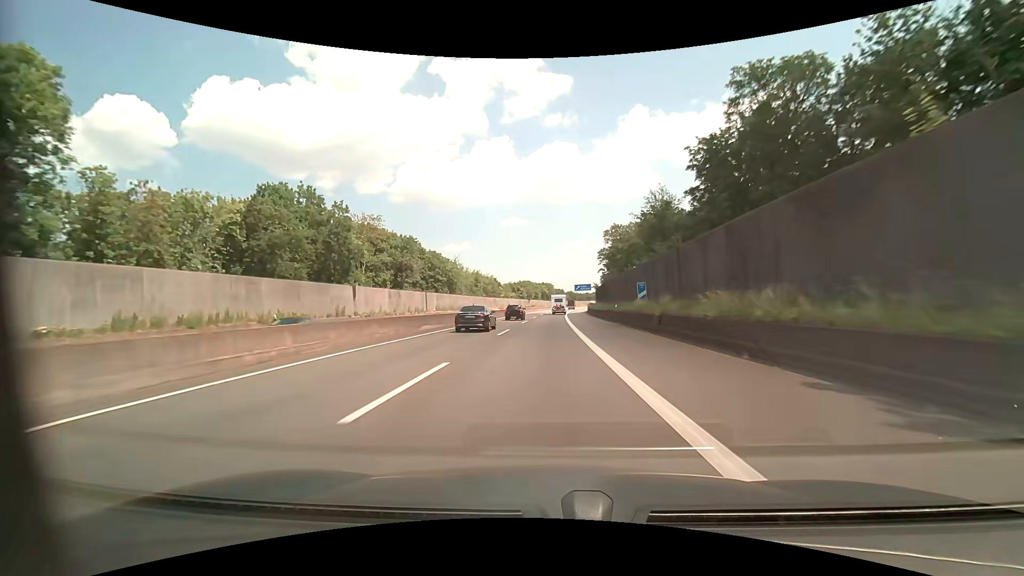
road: motorway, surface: asphalt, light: Day
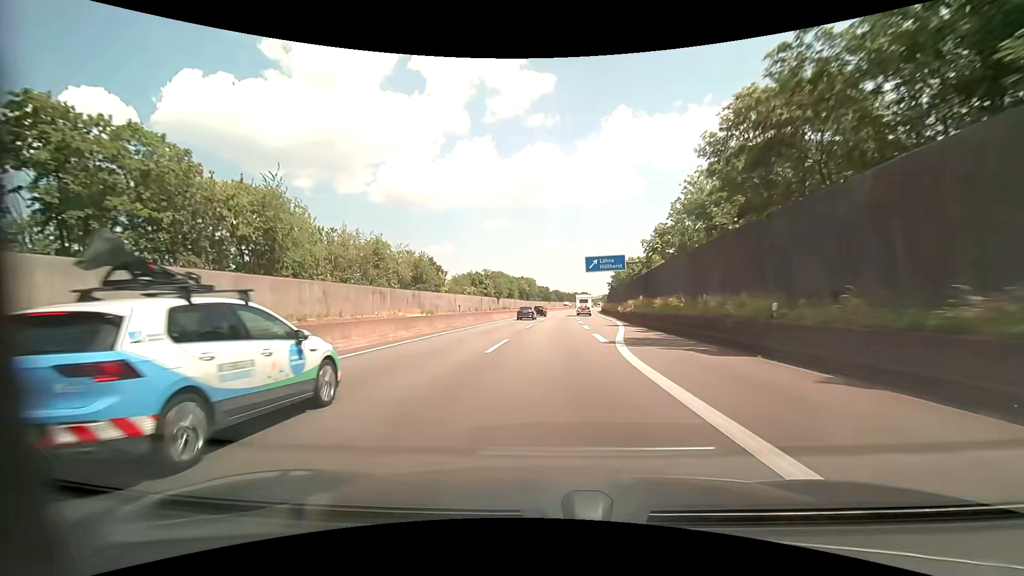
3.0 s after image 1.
(+1.3, +81.2) m; +2°
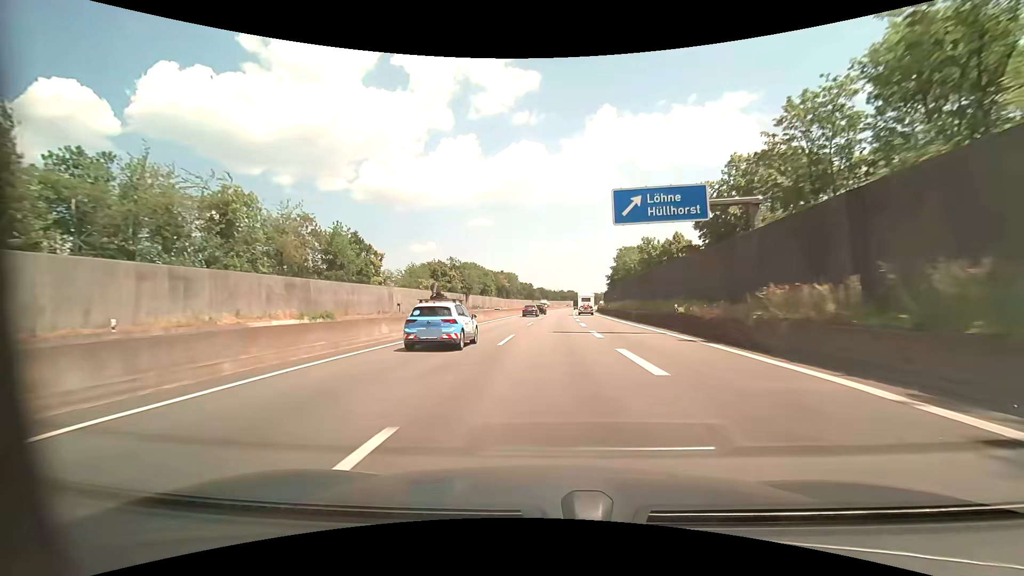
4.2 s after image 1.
(+0.5, +33.5) m; +2°
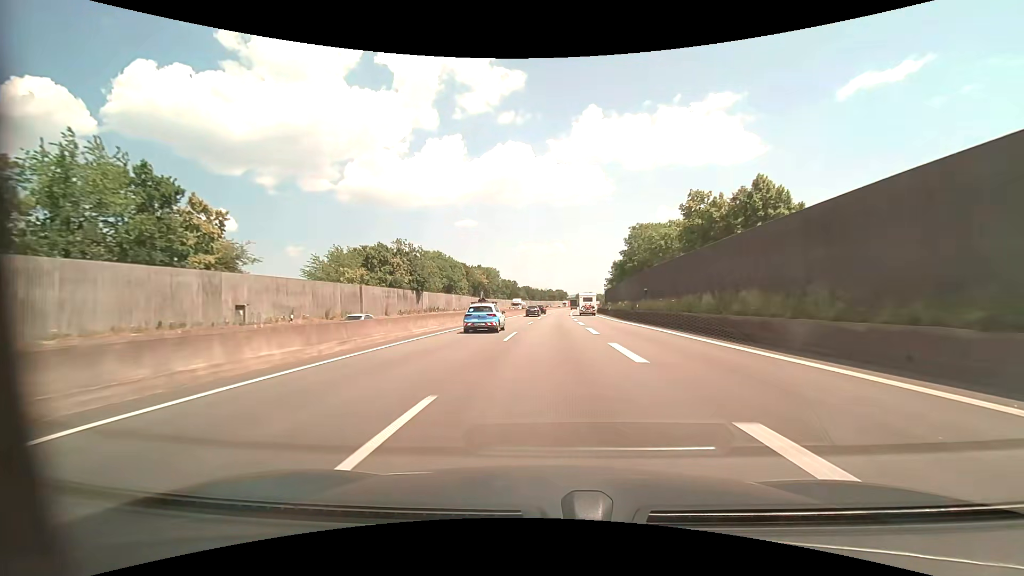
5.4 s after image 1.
(+0.5, +34.1) m; +1°
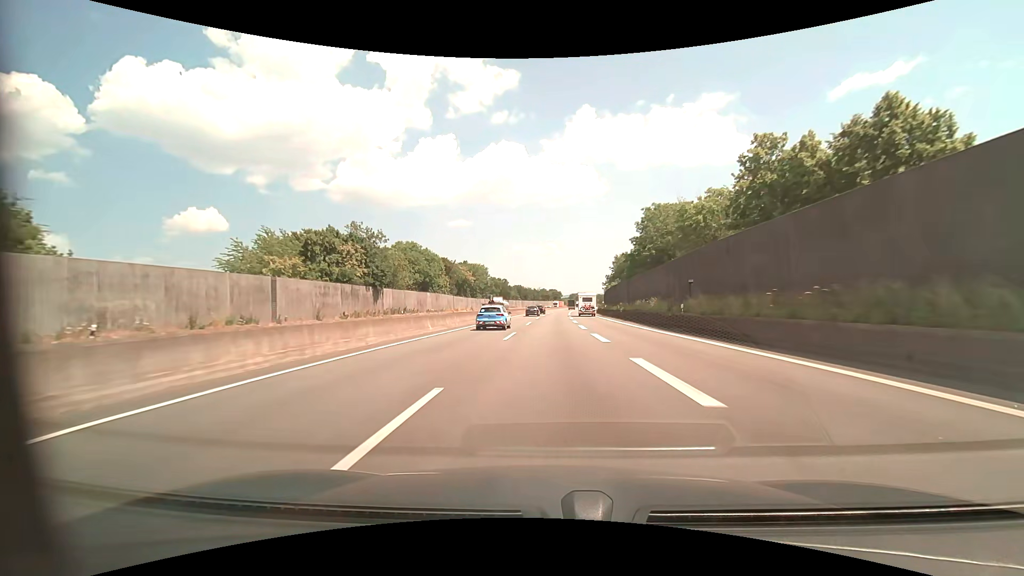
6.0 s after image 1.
(+0.2, +17.2) m; +1°
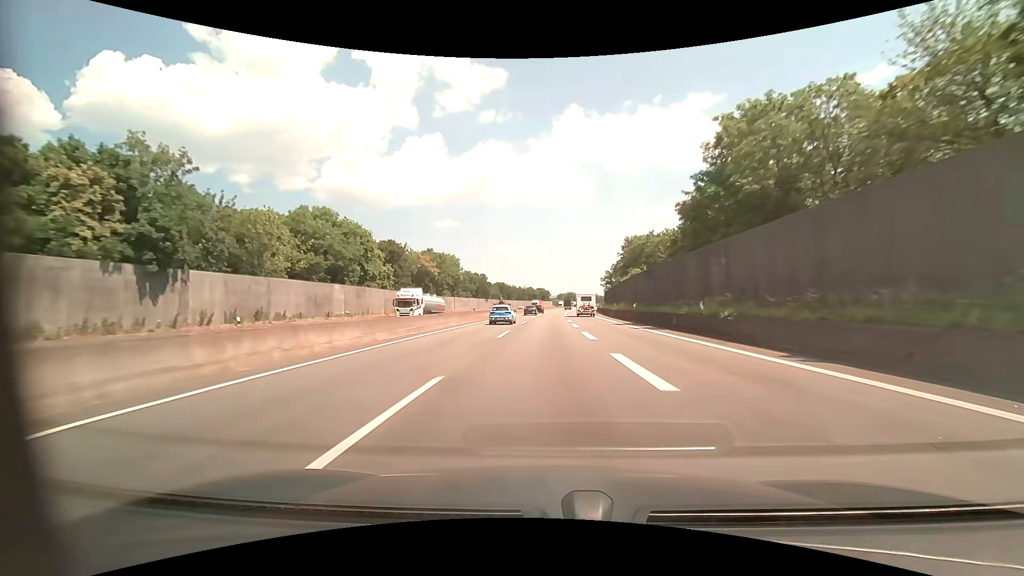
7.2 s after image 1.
(+0.4, +34.8) m; +1°
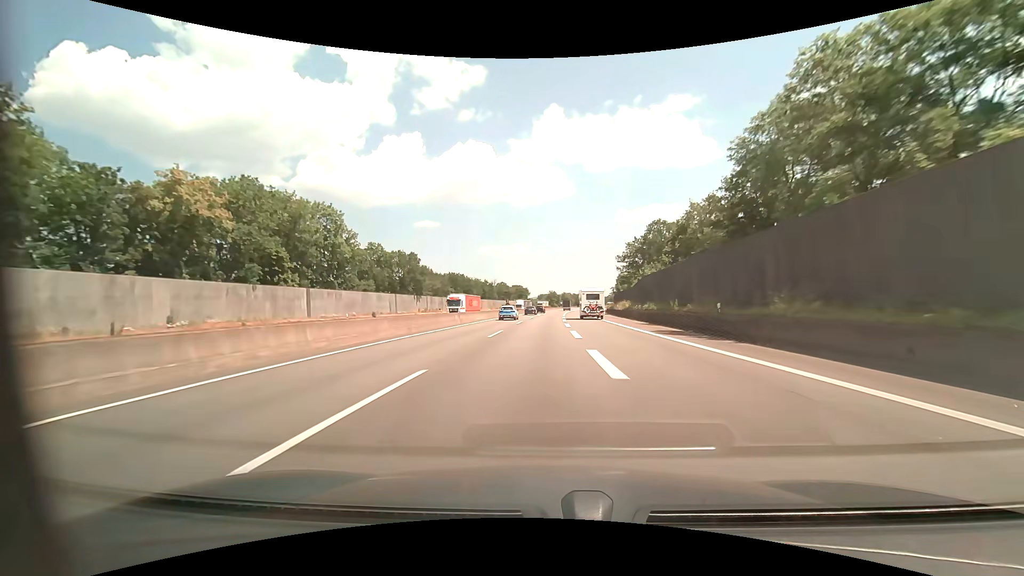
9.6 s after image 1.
(+1.6, +70.9) m; +2°
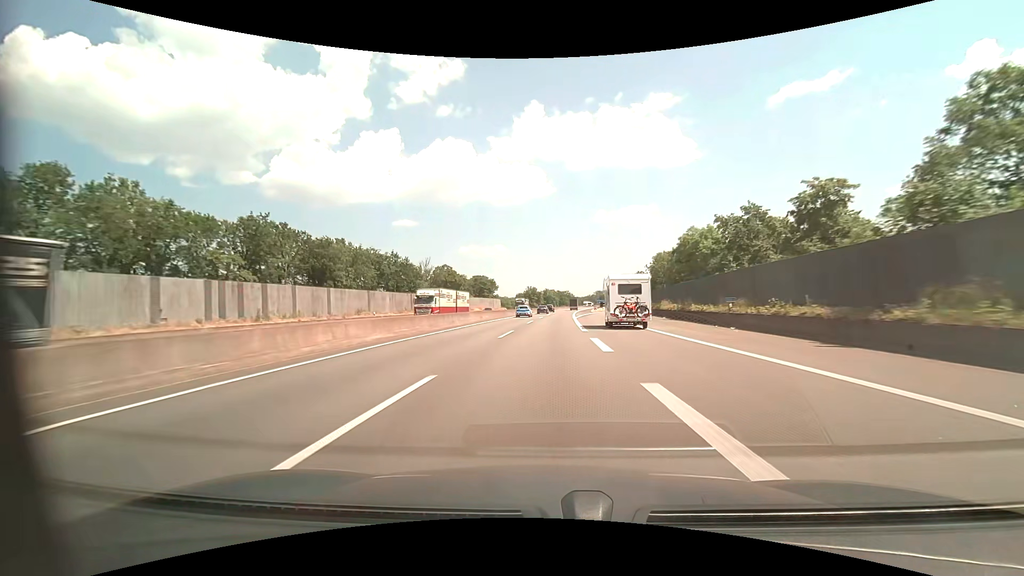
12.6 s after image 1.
(+1.7, +90.9) m; +2°
(0, +10) (0, +20) (0, +30) (0, +40) (+1, +50) (+1, +60) (+2, +70) (+2, +80) (+3, +90) (+4, +100) m
